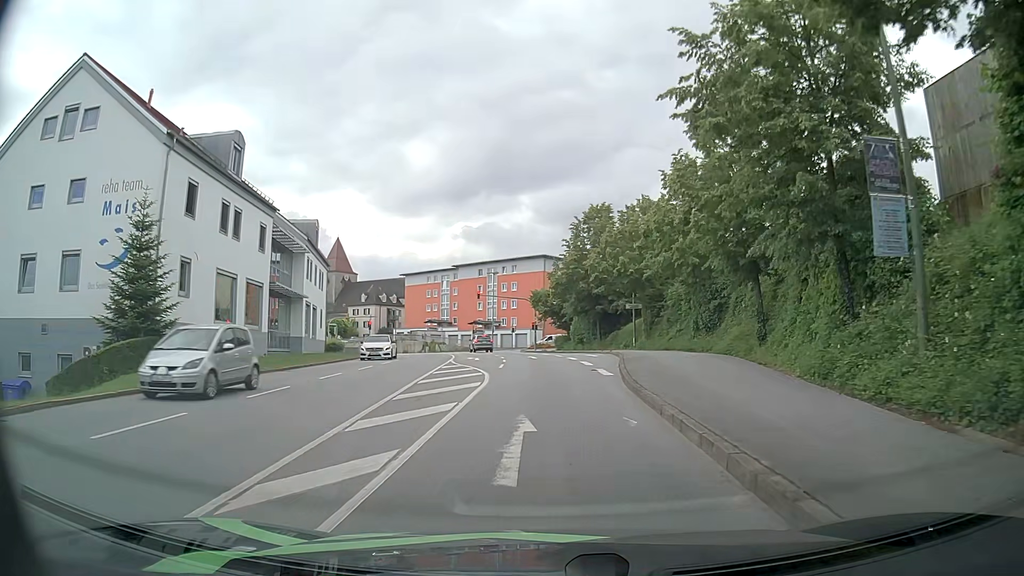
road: tertiary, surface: asphalt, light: Day
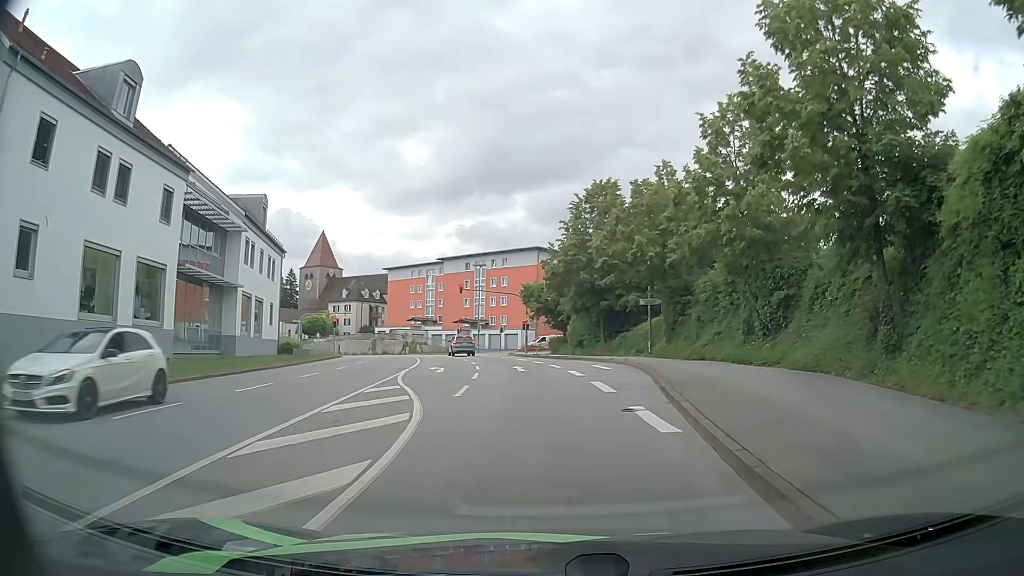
(0.0, +10.2) m; 0°
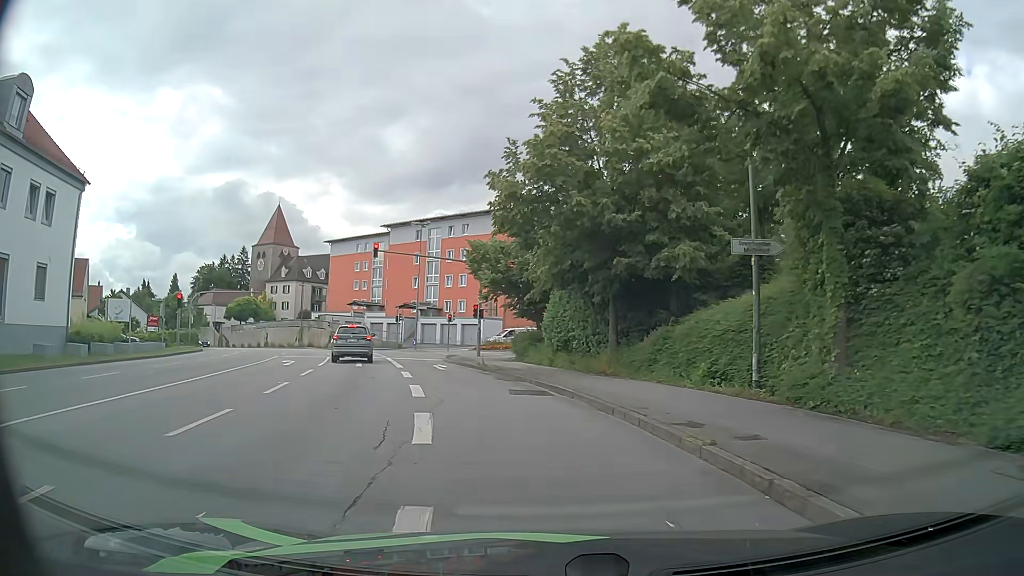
(+1.0, +24.3) m; +2°
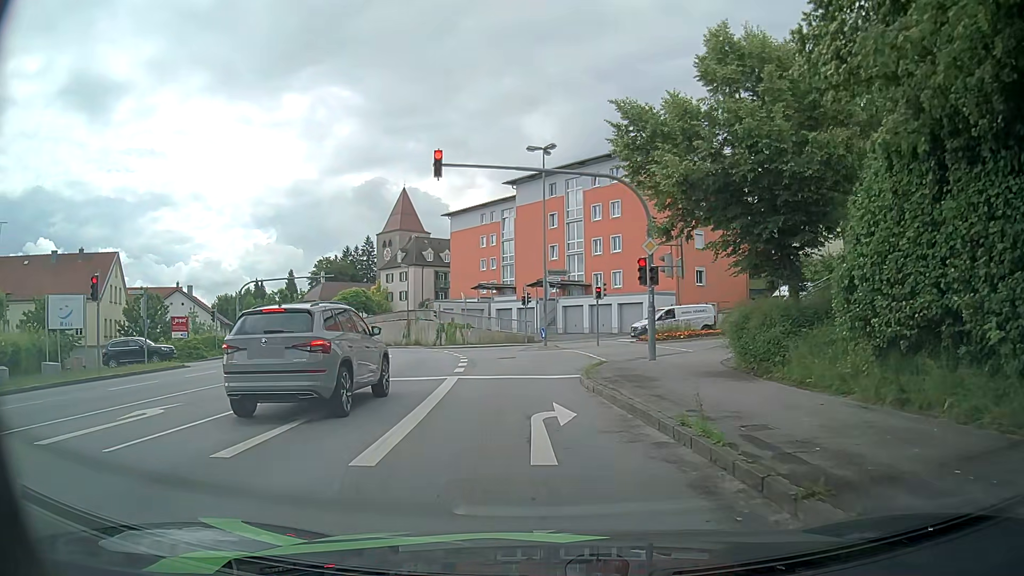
(-2.1, +19.7) m; -15°
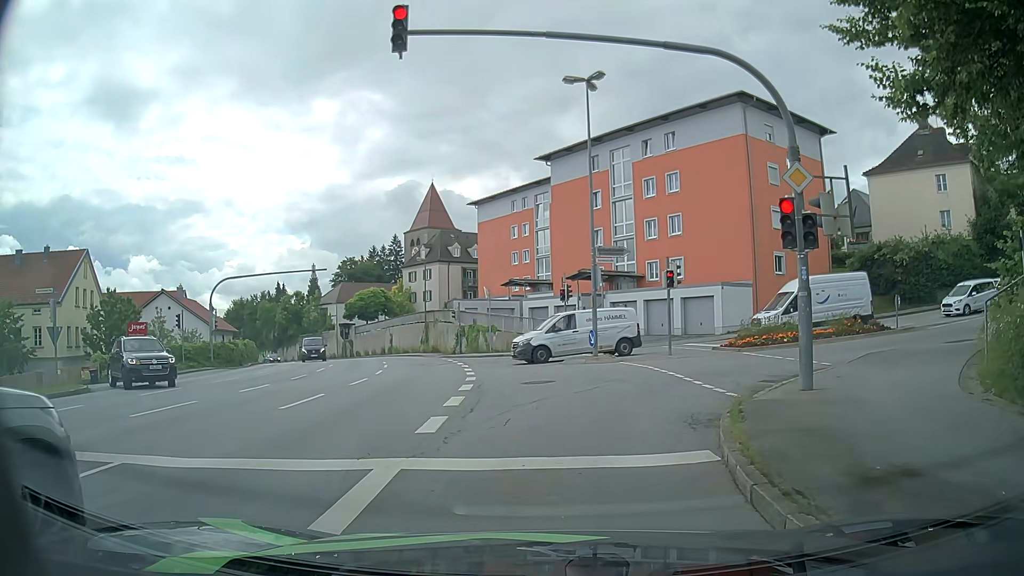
(0.0, +9.9) m; 0°
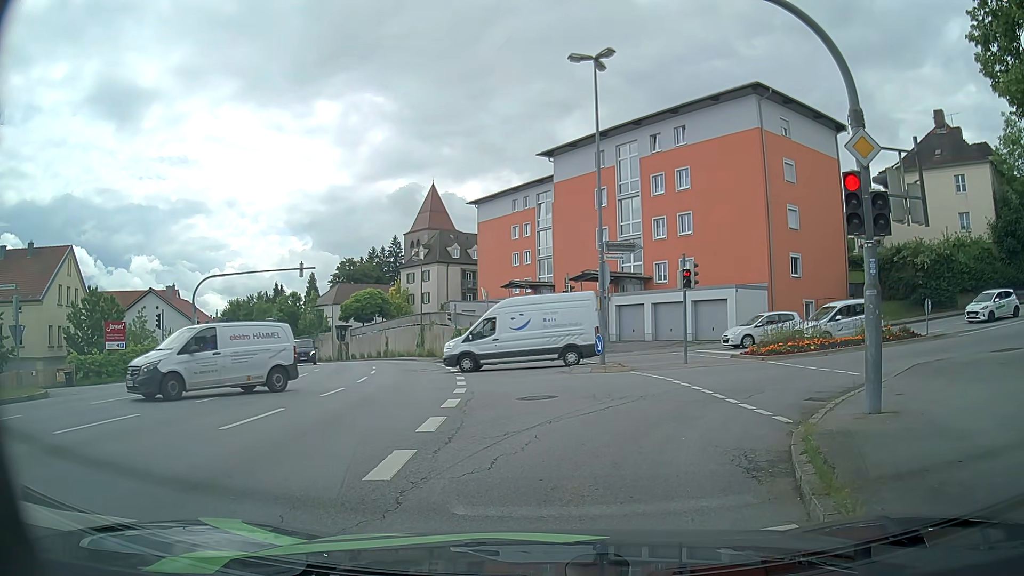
(-0.1, +2.4) m; -1°
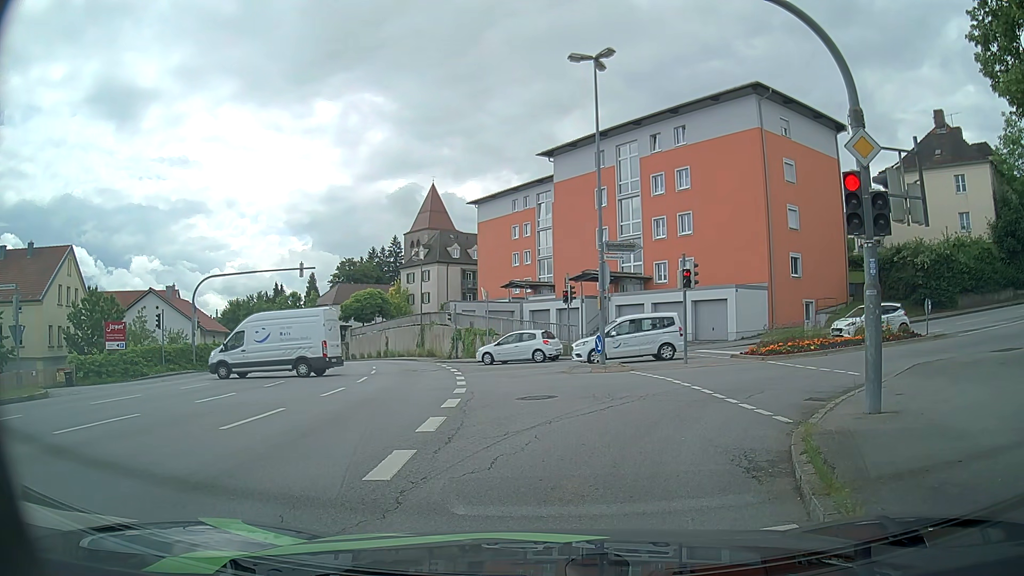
(0.0, 0.0) m; 0°
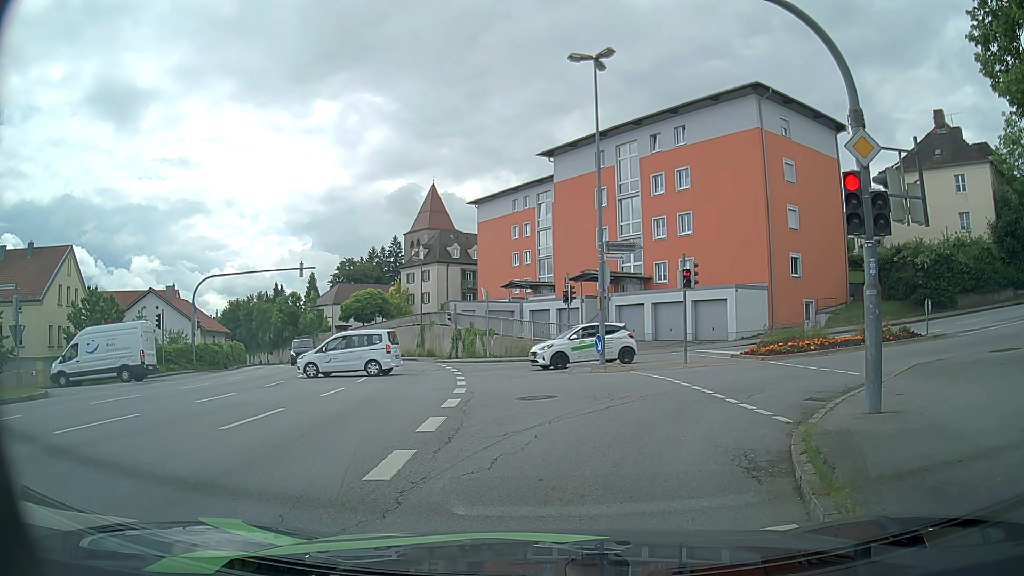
(0.0, 0.0) m; 0°
(0, +10) (+6, +18) (+15, +22) (+25, +25) (+34, +28) (+44, +31) (+53, +34) (+63, +37) (+73, +39) (+82, +41) m
